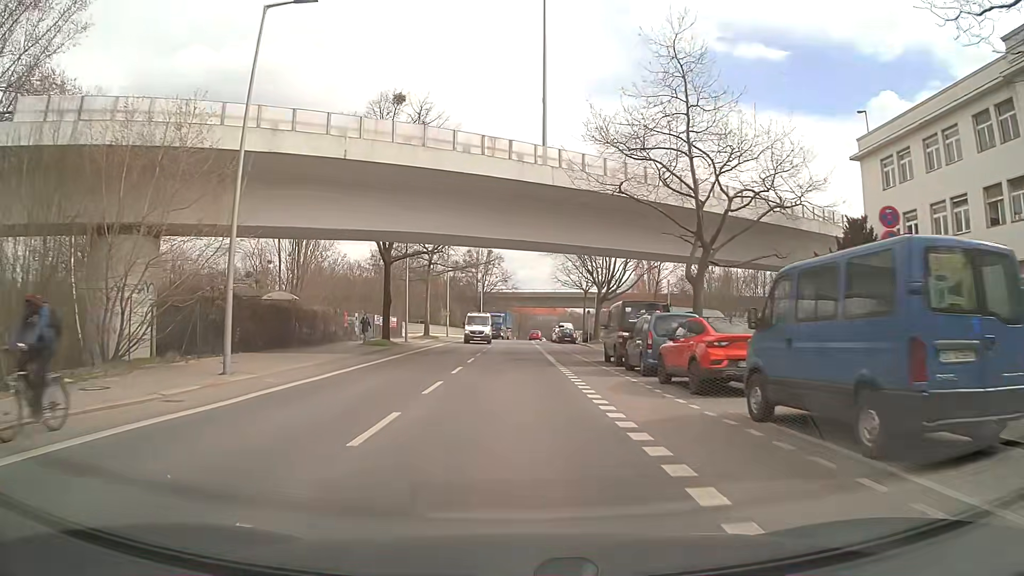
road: tertiary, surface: asphalt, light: Day
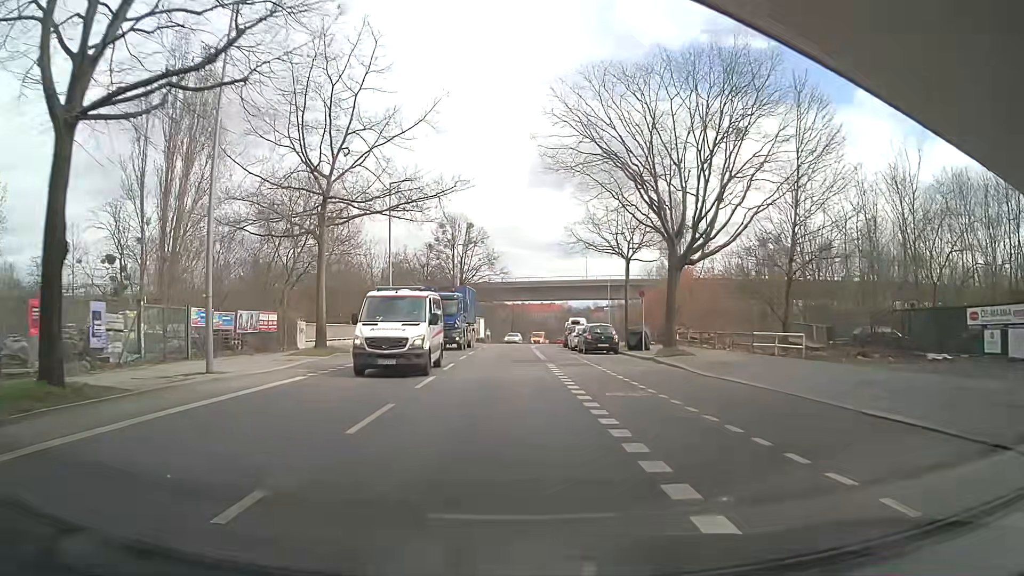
(+0.2, +29.3) m; 0°
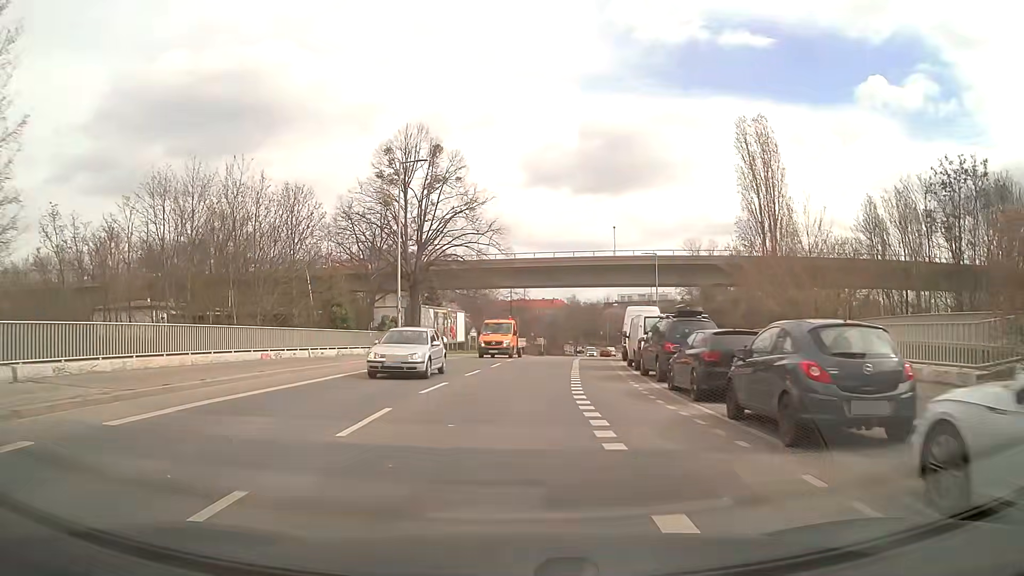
(-0.3, +36.4) m; 0°
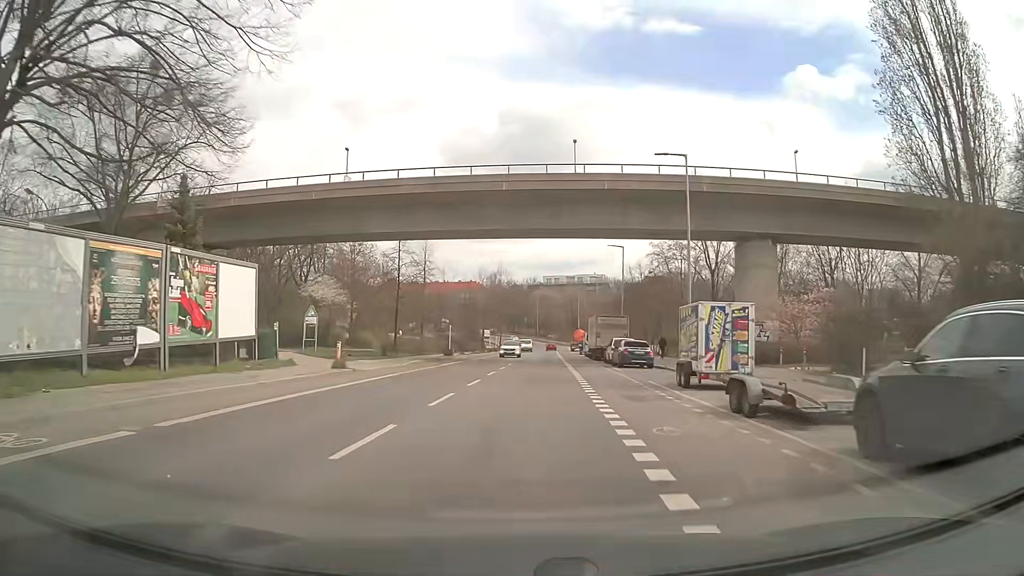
(+2.1, +37.2) m; +7°
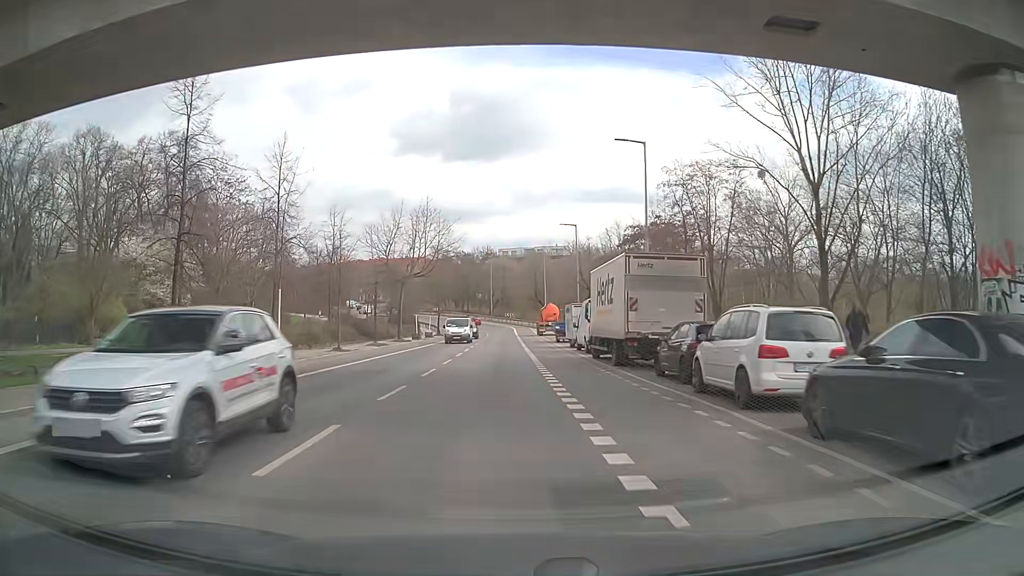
(+1.4, +31.5) m; +3°
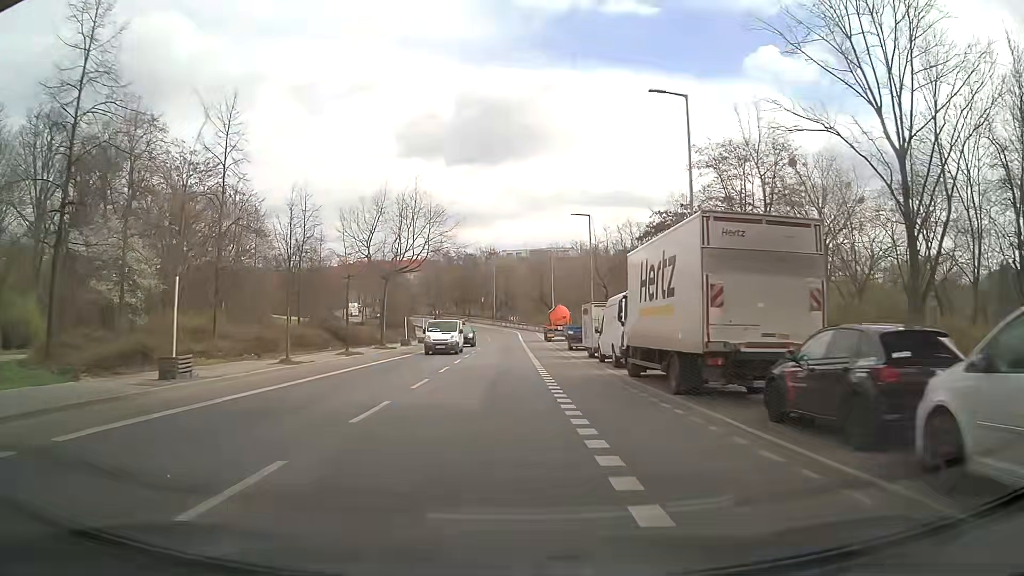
(0.0, +8.1) m; 0°
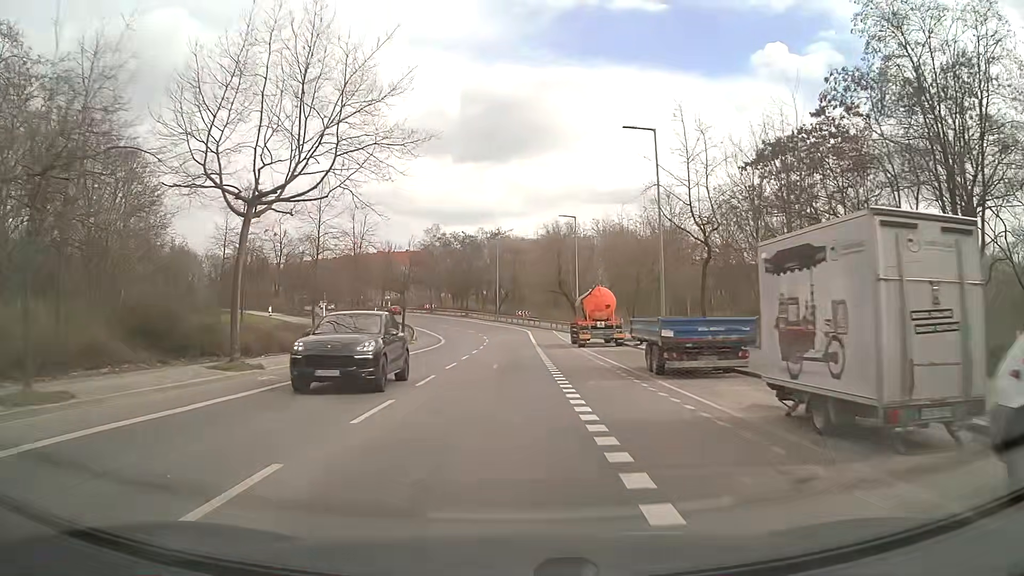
(-0.3, +24.4) m; -1°
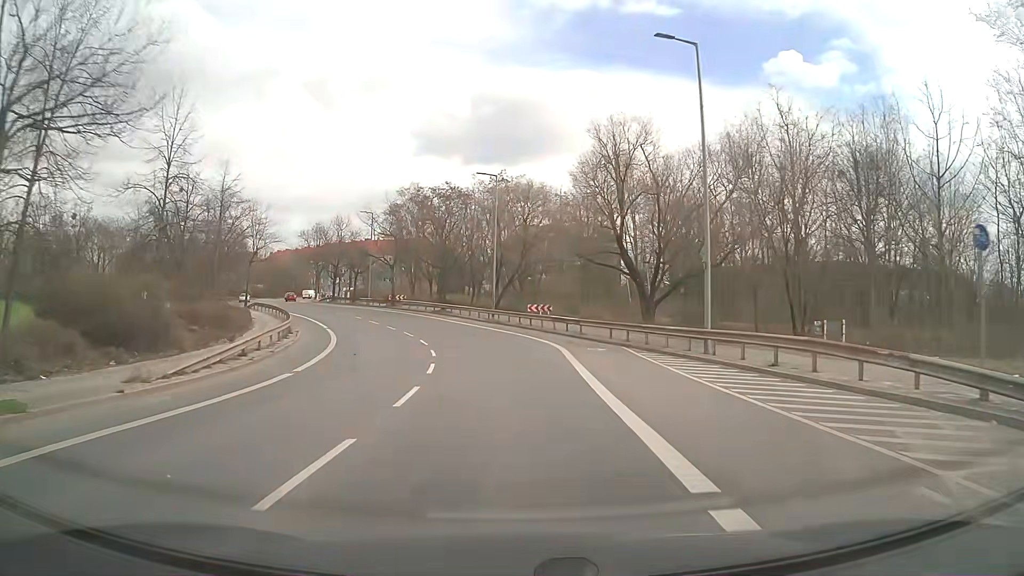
(-0.3, +40.7) m; -1°
(0, +10) (0, +20) (-2, +30) (-4, +40) (-7, +49) (-11, +58) (-16, +67) (-21, +76) (-26, +84) (-31, +93) m
